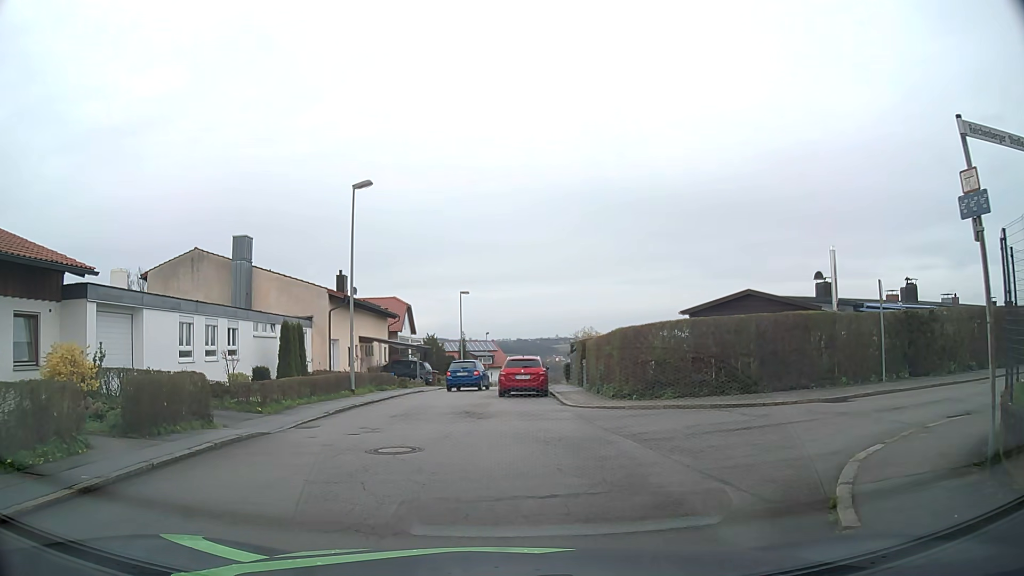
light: Day
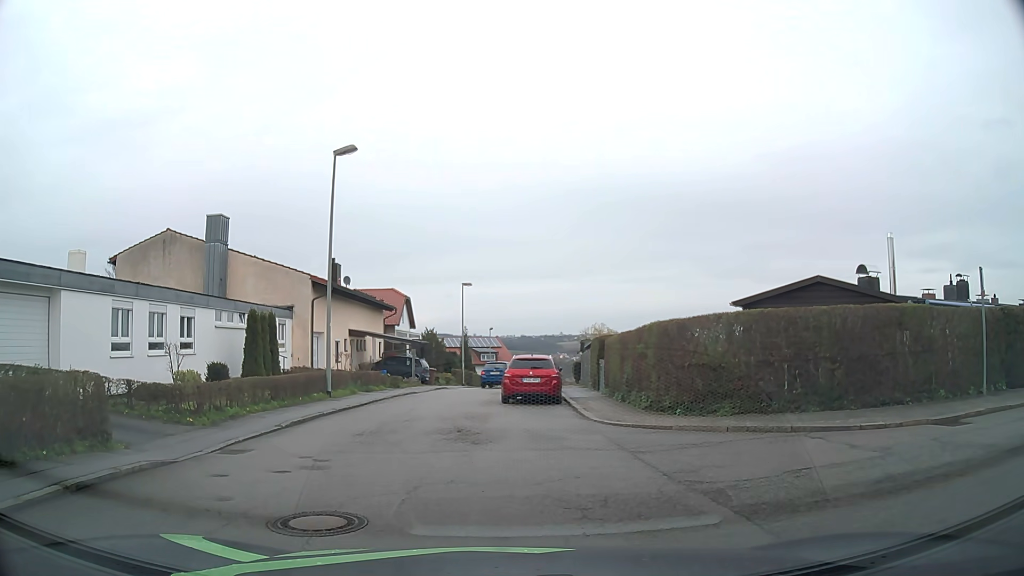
(-0.1, +4.0) m; -1°
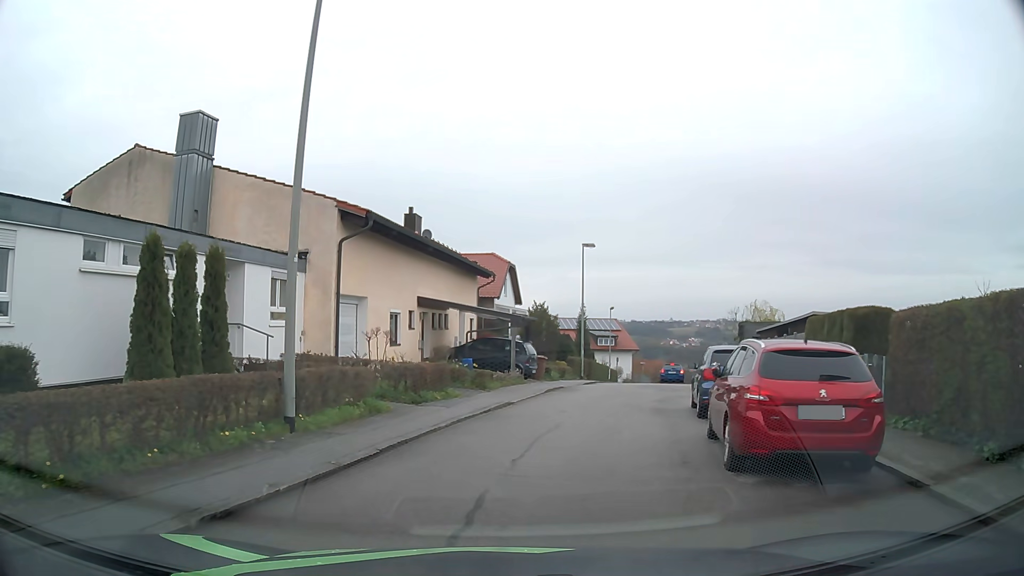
(-1.0, +13.1) m; -9°
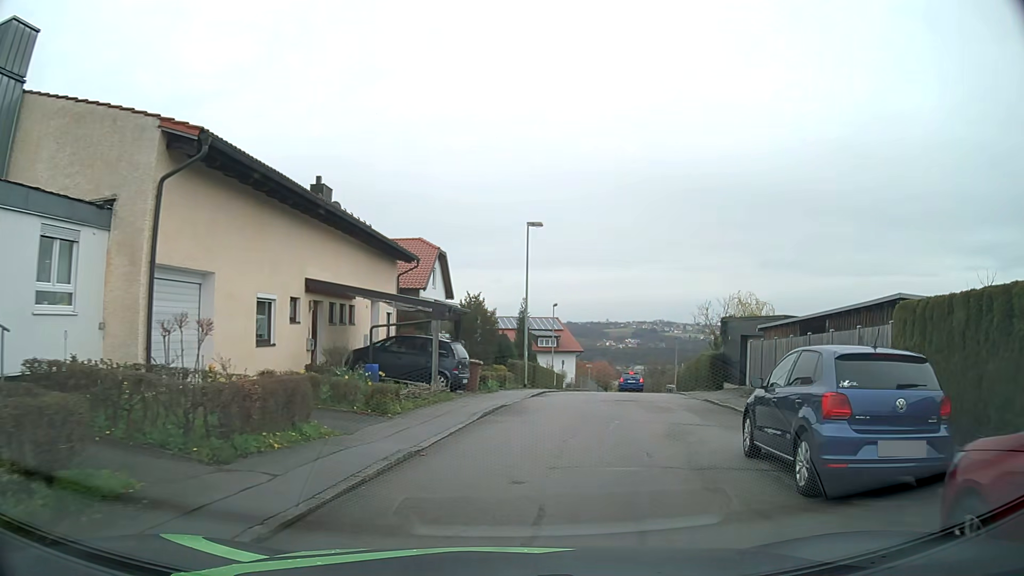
(+0.3, +7.5) m; +5°
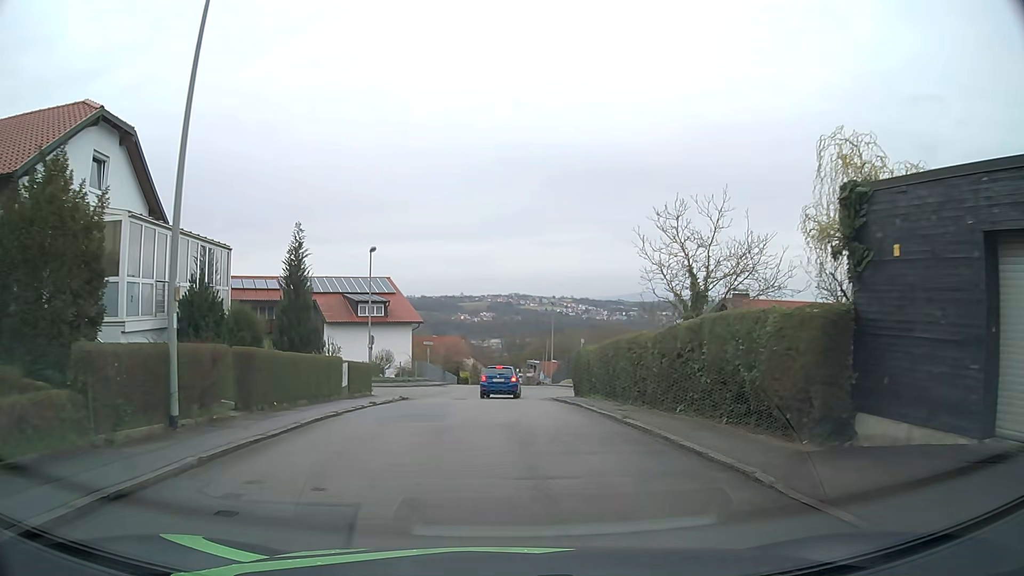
(+3.5, +22.9) m; +12°
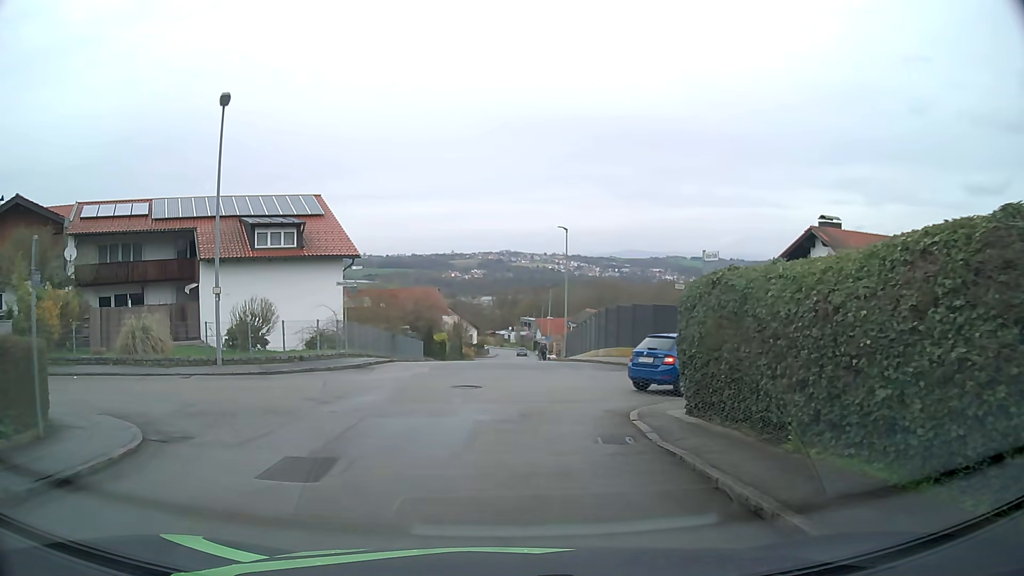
(+0.1, +21.3) m; +1°
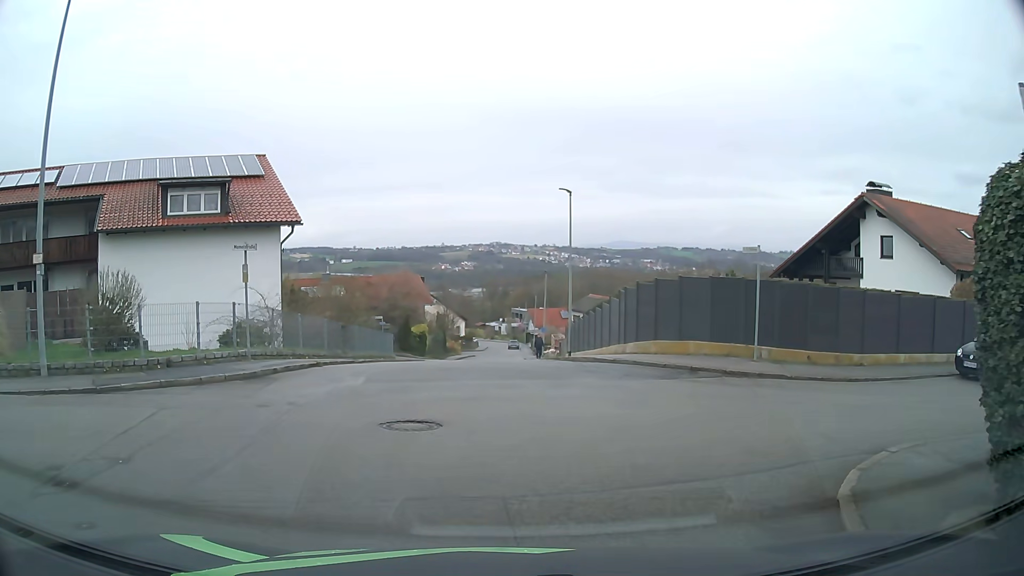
(+0.1, +8.3) m; +1°
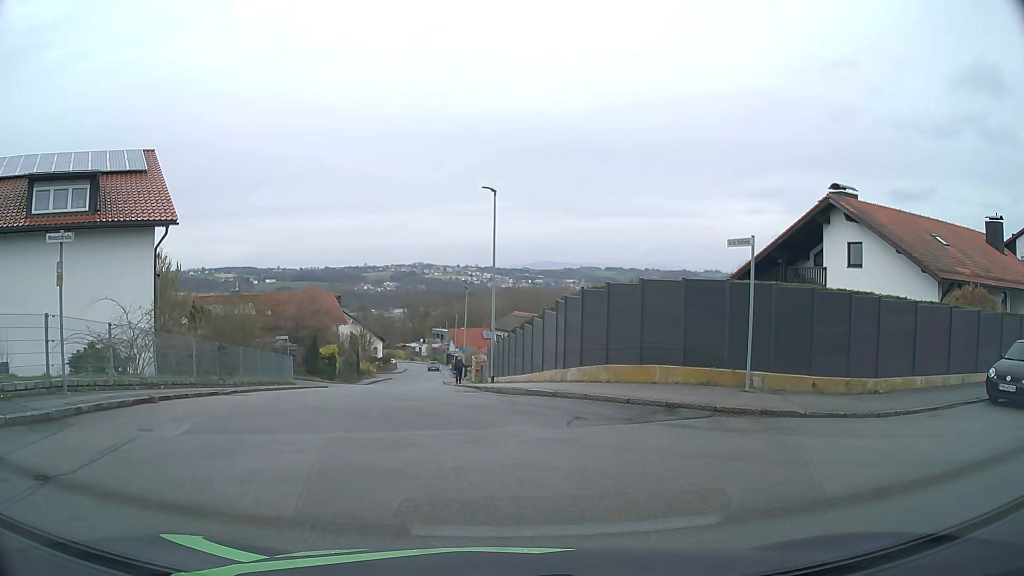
(+0.1, +4.4) m; +7°
